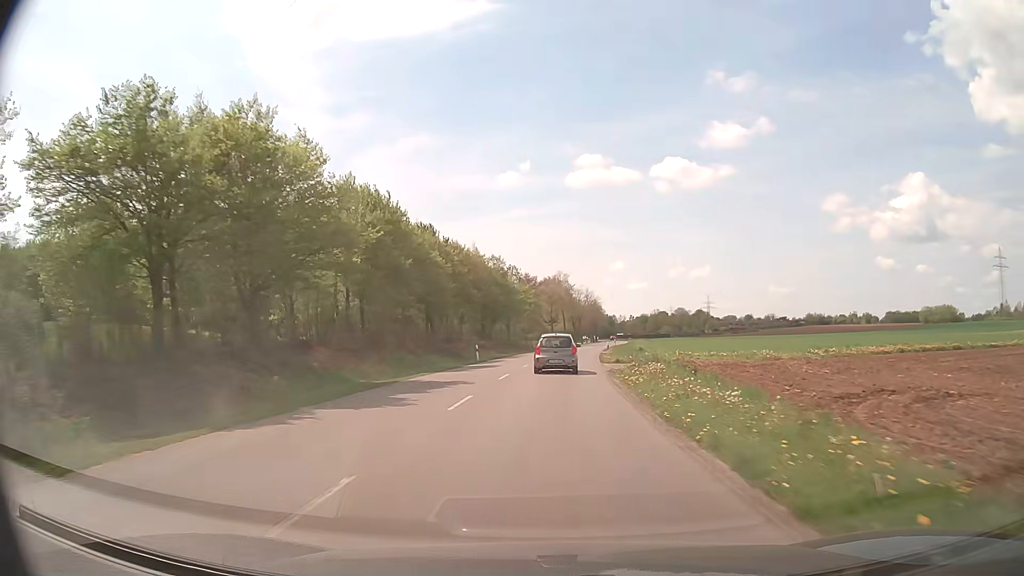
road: tertiary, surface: asphalt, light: Day
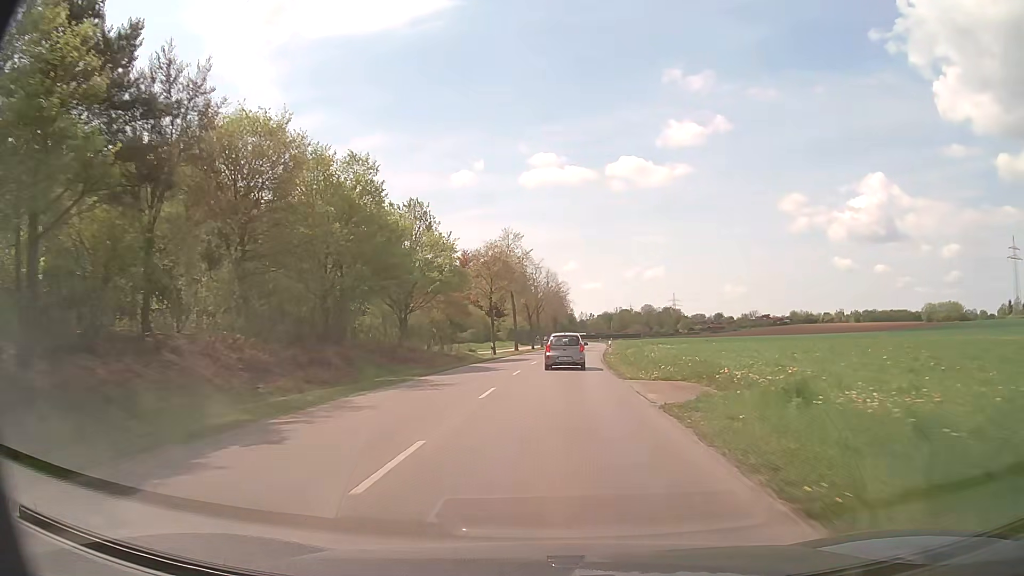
(+1.4, +42.8) m; +4°
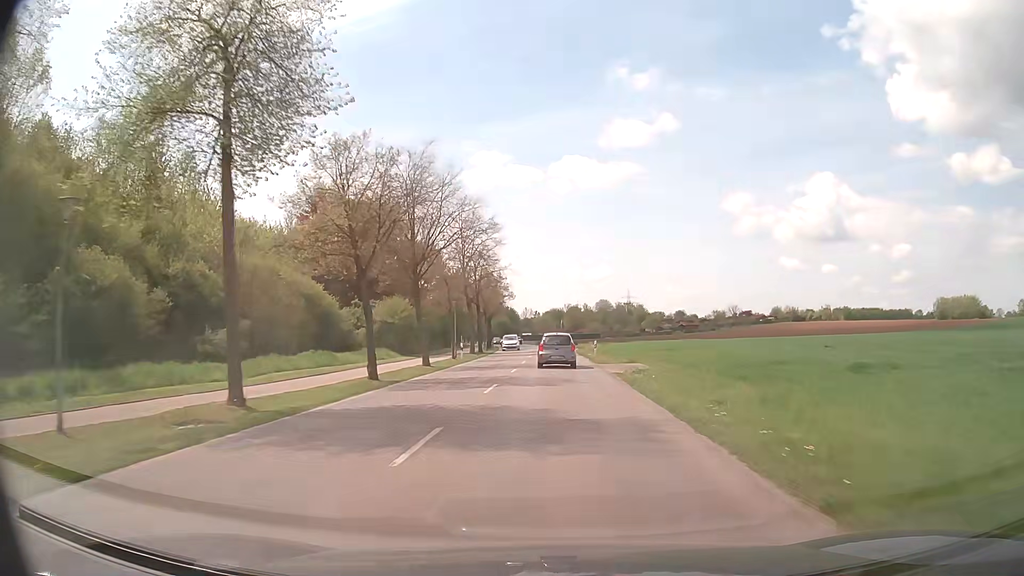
(+2.6, +53.1) m; +5°
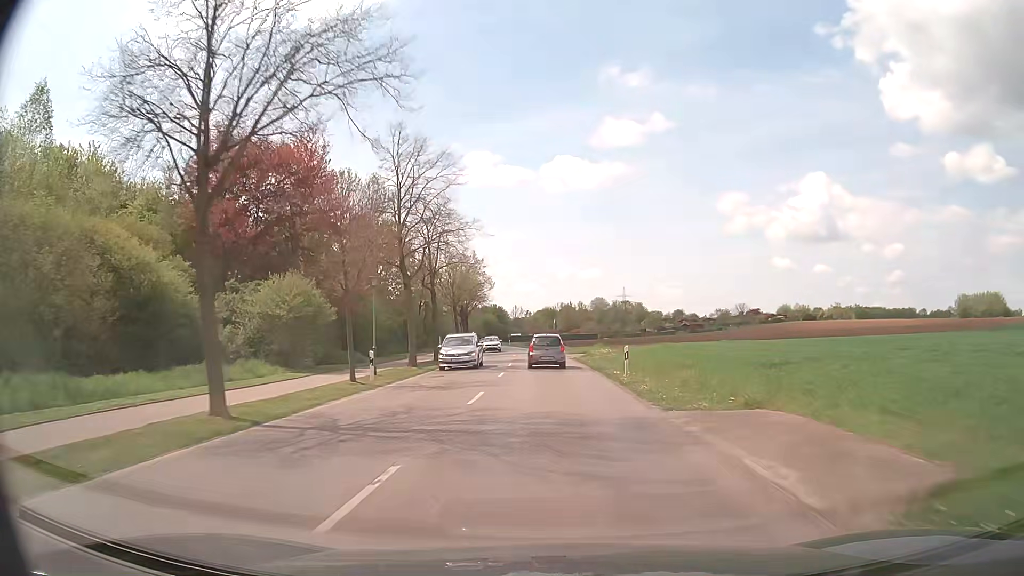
(+0.2, +20.6) m; +1°
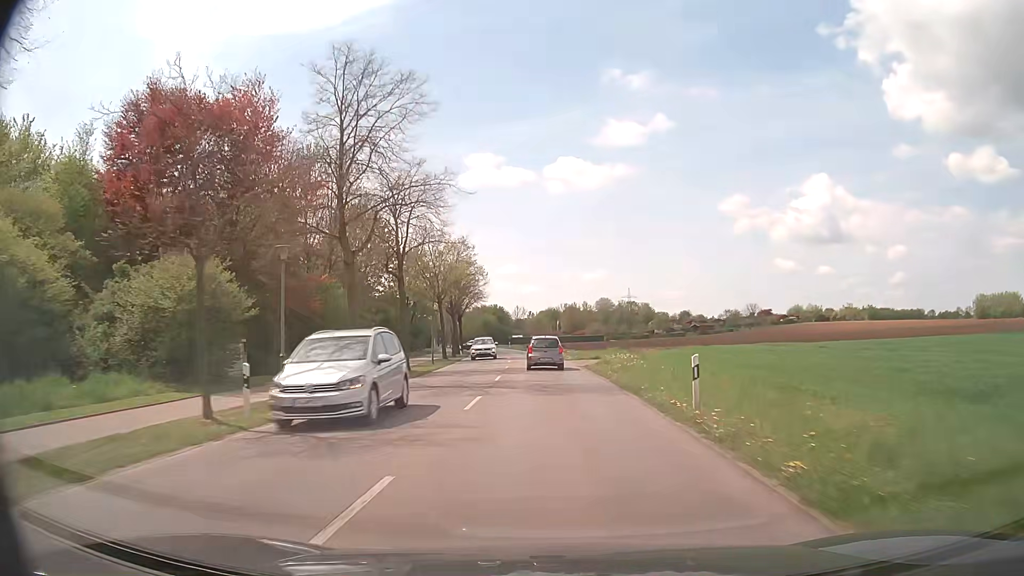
(0.0, +10.1) m; 0°
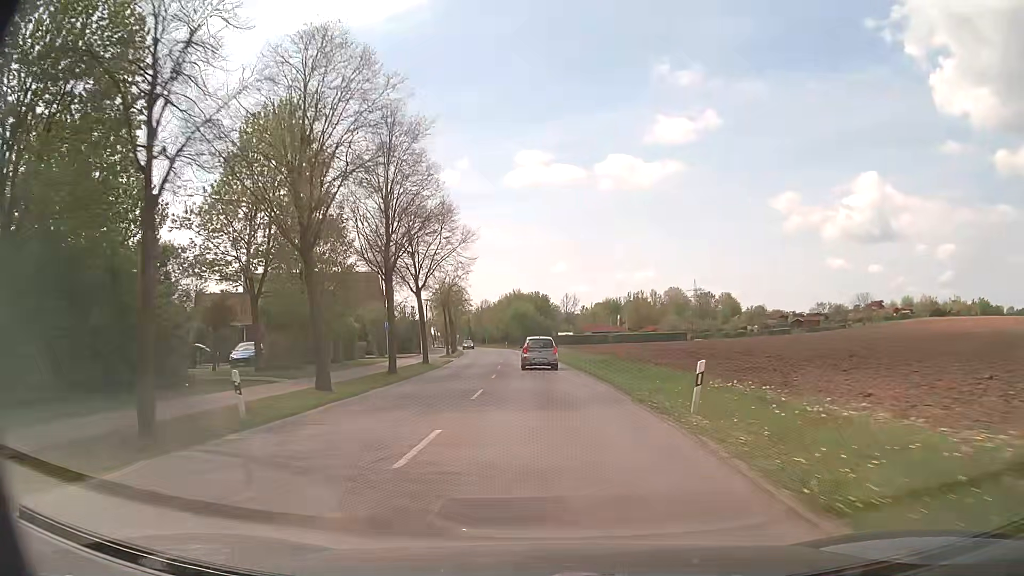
(-1.1, +51.8) m; -4°
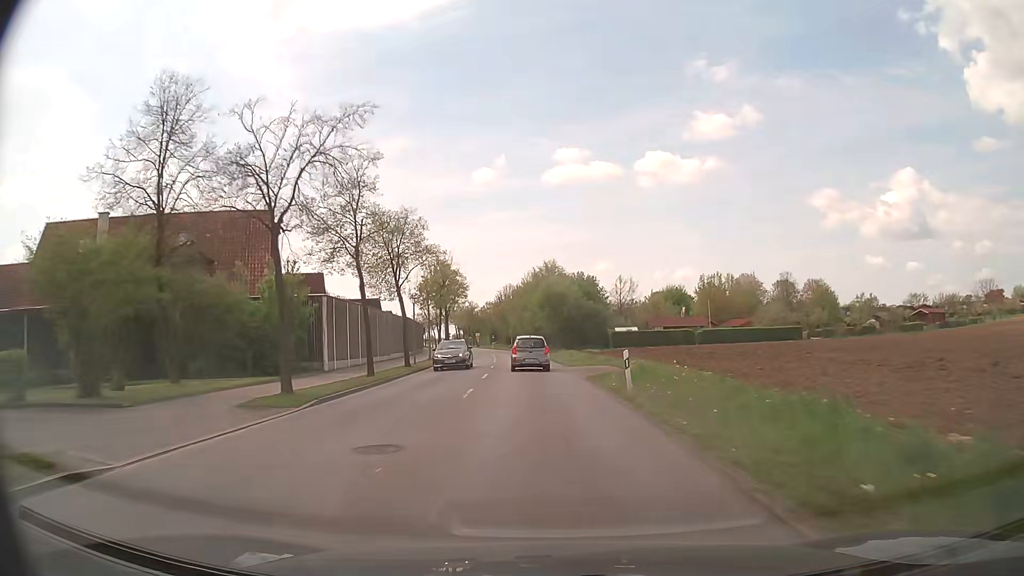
(-1.1, +42.7) m; -3°
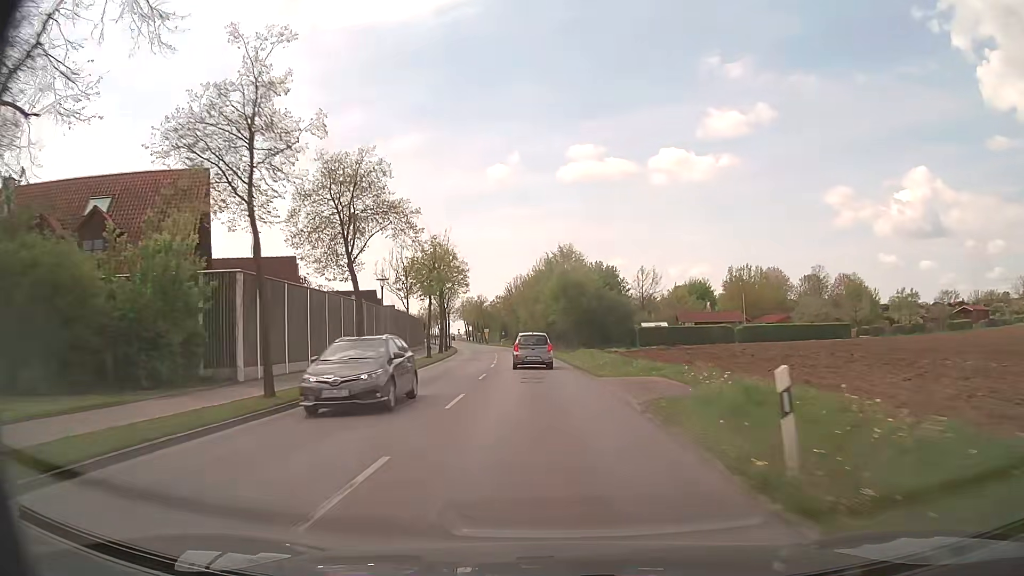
(-0.1, +10.9) m; -1°
(0, +10) (0, +20) (-1, +30) (-2, +40) (-2, +50) (-3, +60) (-5, +70) (-6, +80) (-7, +90) (-9, +100) m
